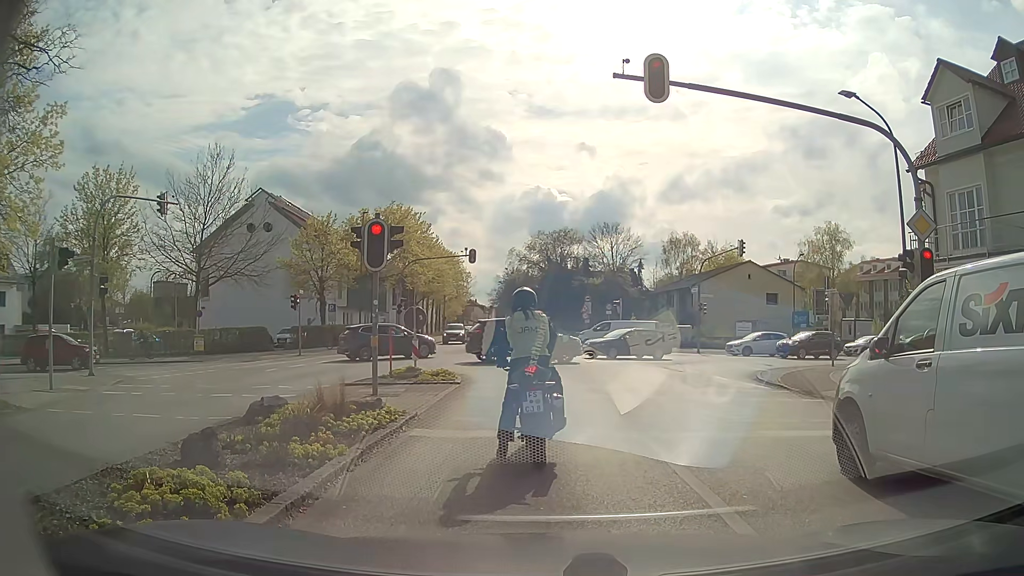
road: secondary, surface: asphalt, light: Day
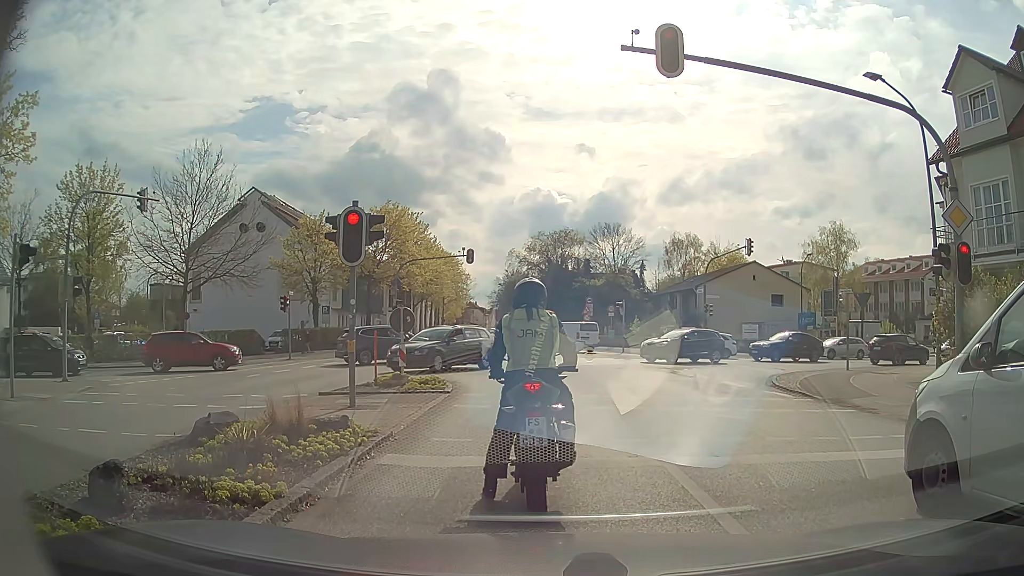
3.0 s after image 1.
(0.0, +1.6) m; 0°
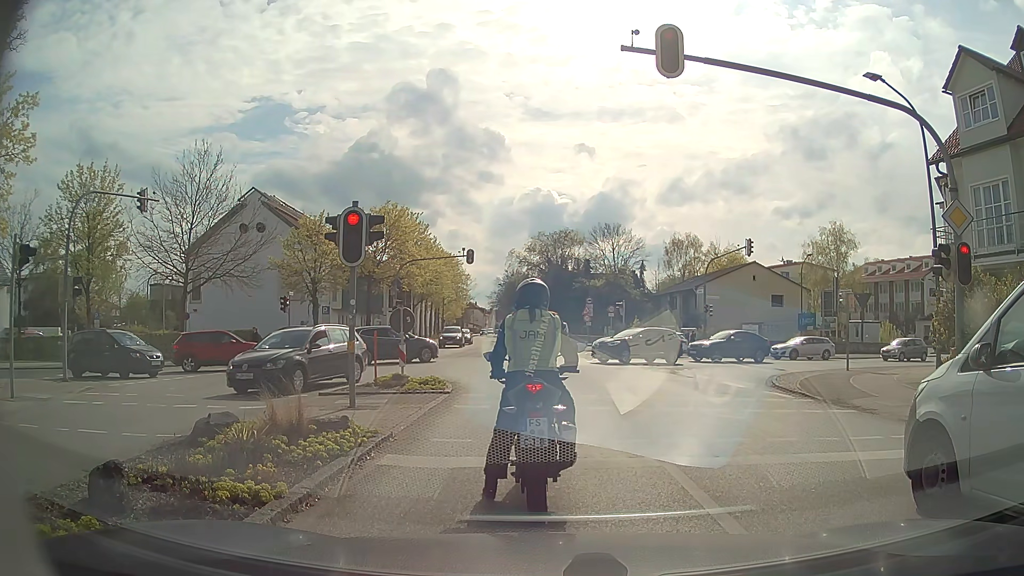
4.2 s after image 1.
(0.0, +0.1) m; 0°
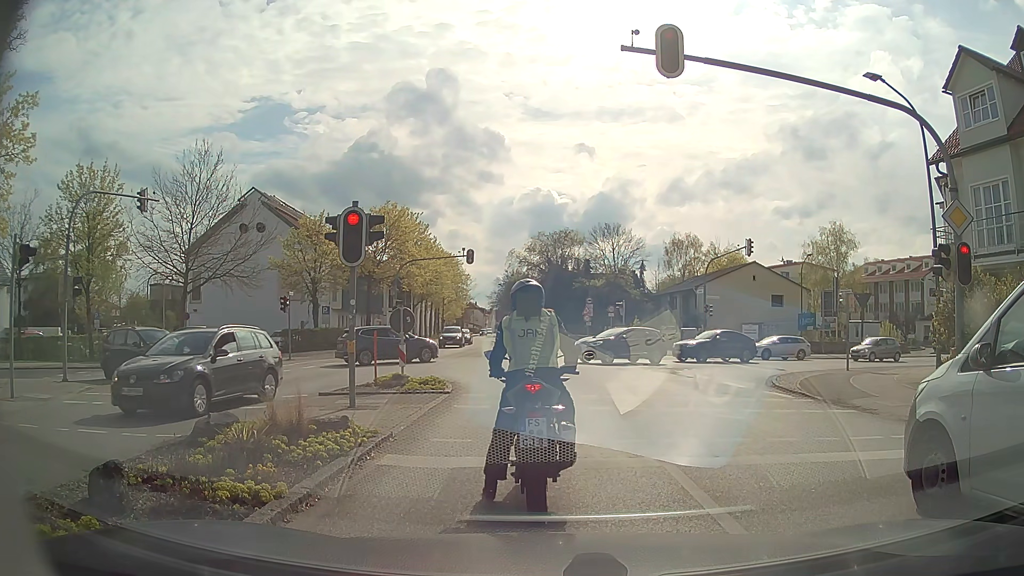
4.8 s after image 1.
(0.0, 0.0) m; 0°
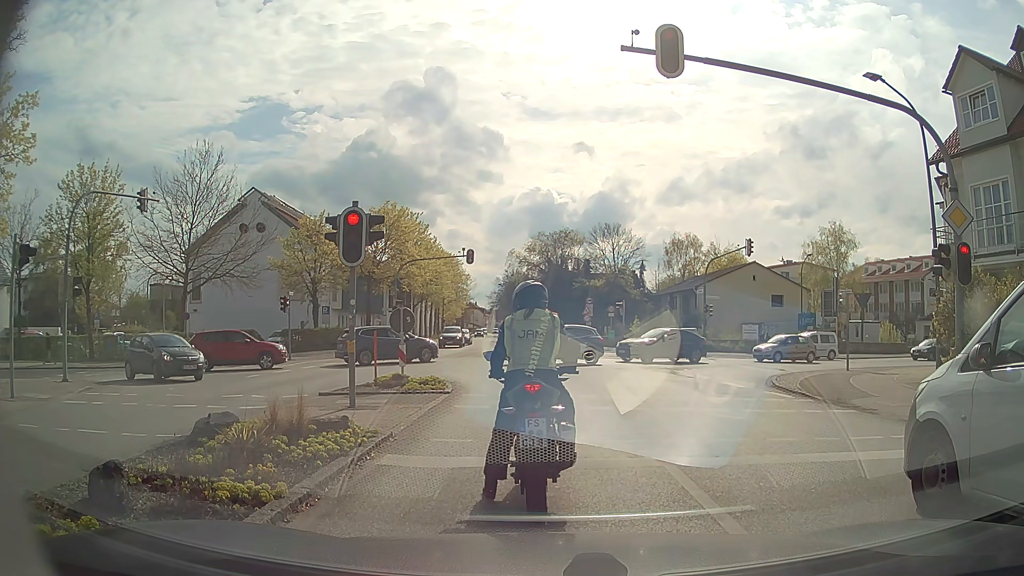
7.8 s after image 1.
(0.0, 0.0) m; 0°
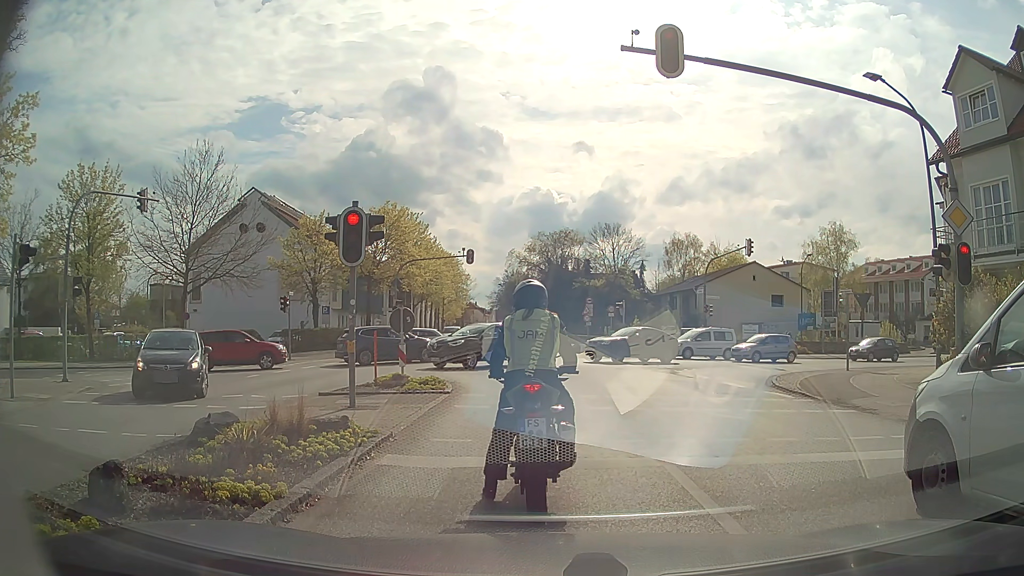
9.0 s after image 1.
(0.0, 0.0) m; 0°
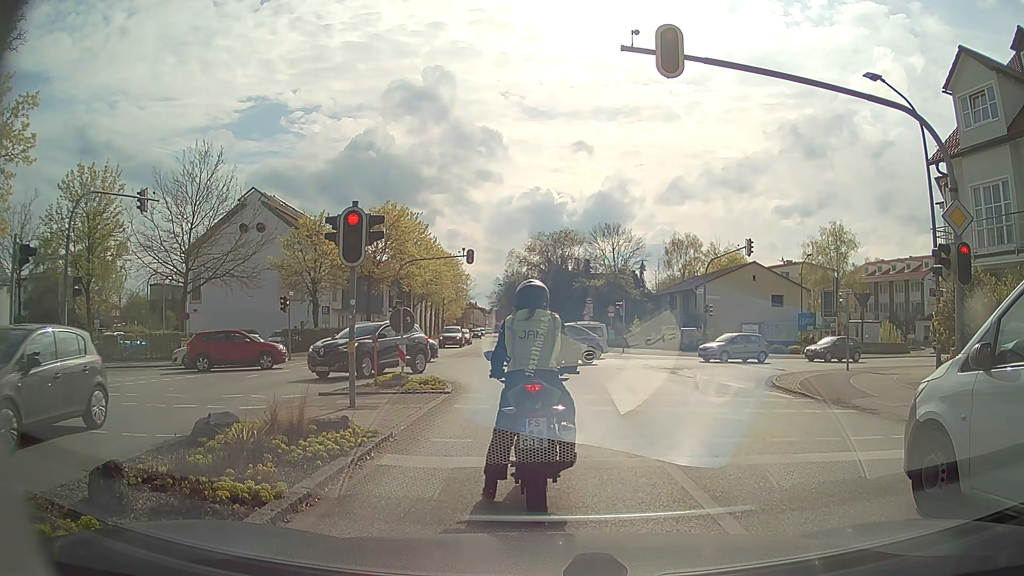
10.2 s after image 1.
(0.0, 0.0) m; 0°
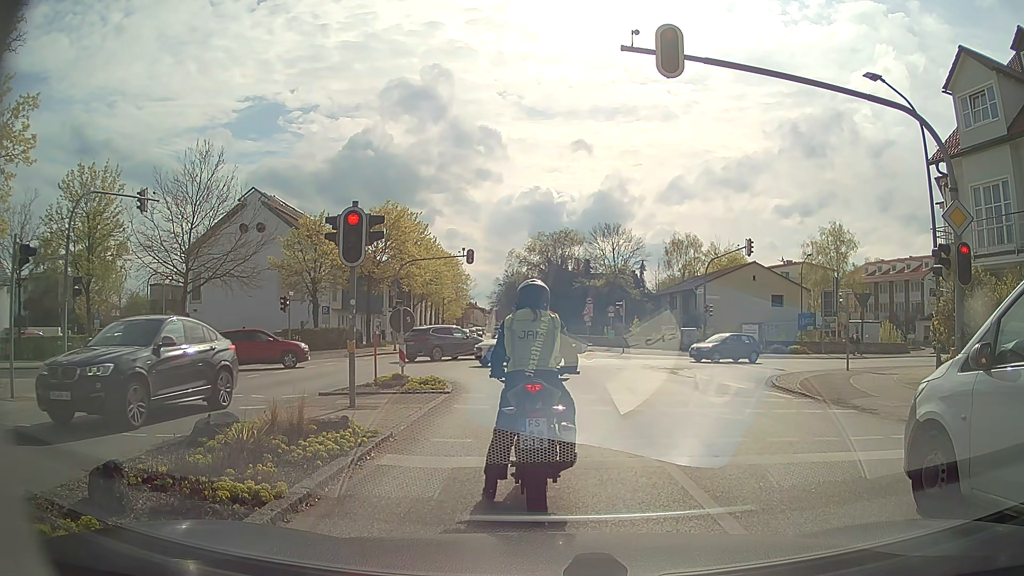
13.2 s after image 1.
(0.0, 0.0) m; 0°
